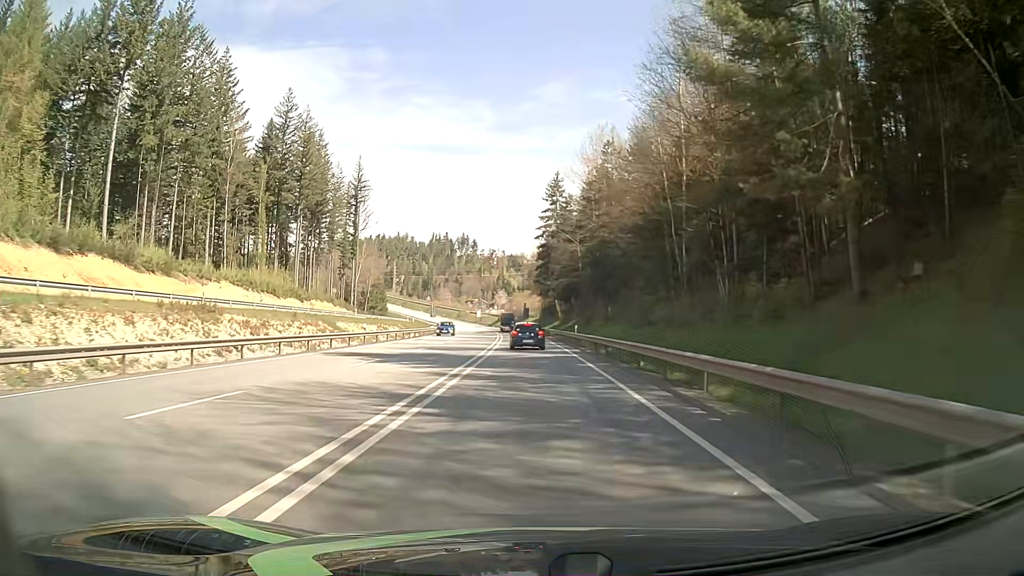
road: primary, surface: asphalt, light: Day
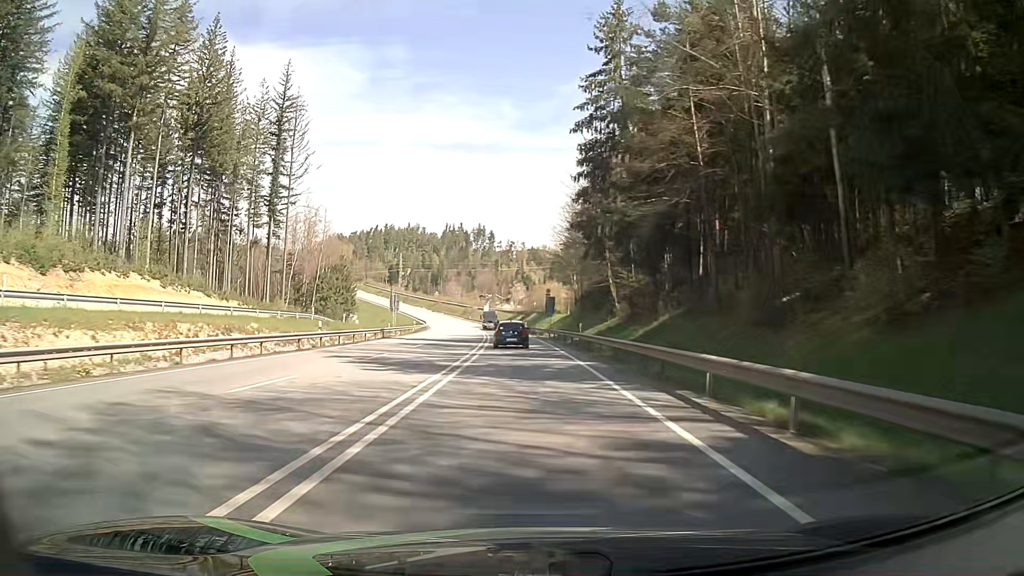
(-0.6, +56.7) m; -1°
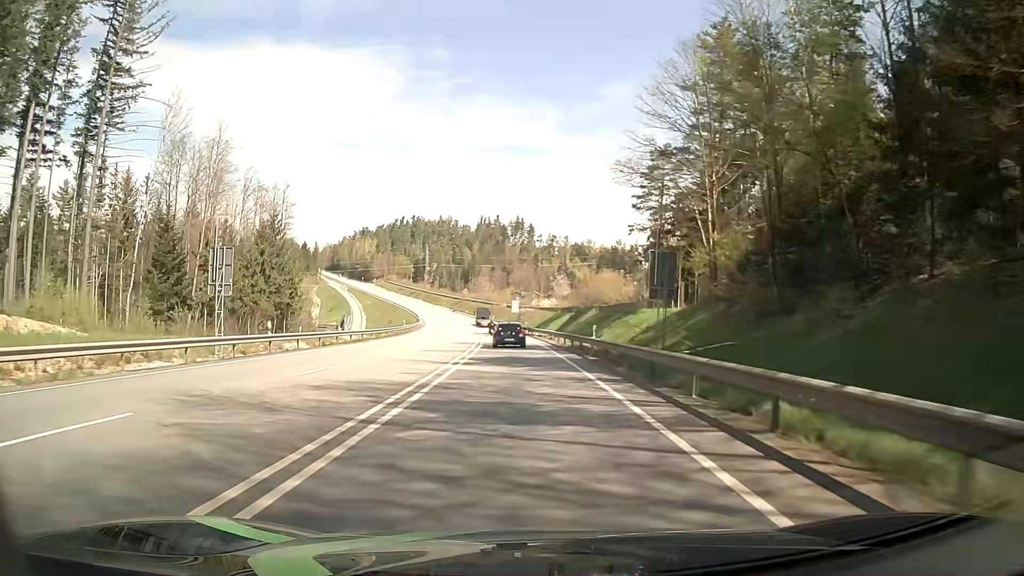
(-1.9, +56.0) m; -4°
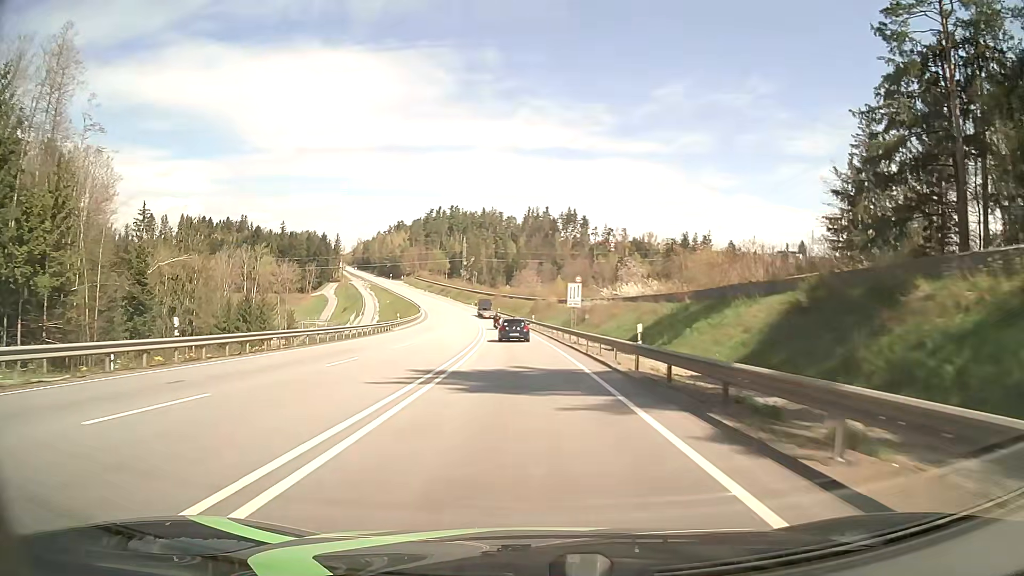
(-2.2, +58.0) m; -4°
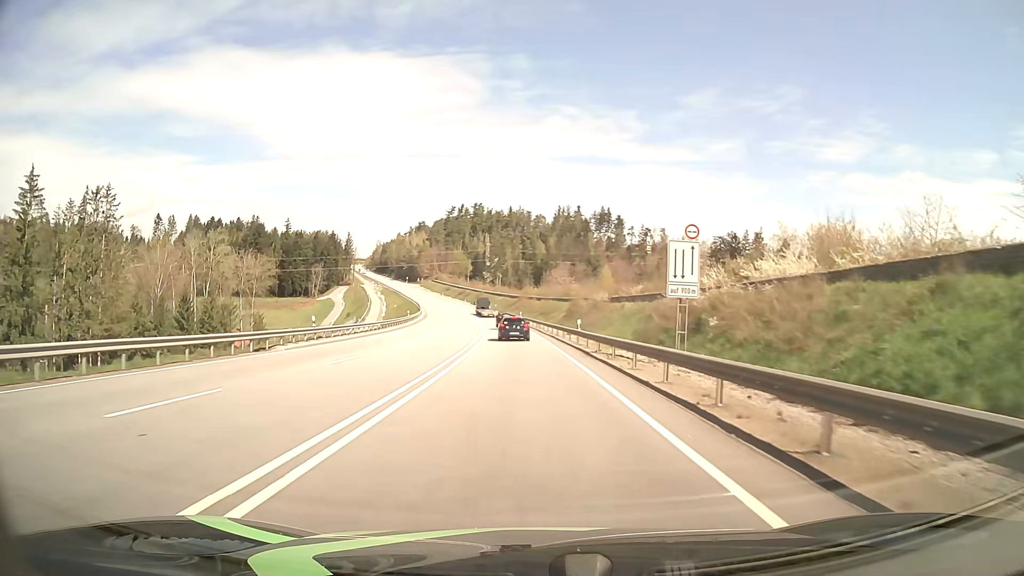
(-0.9, +35.8) m; -3°
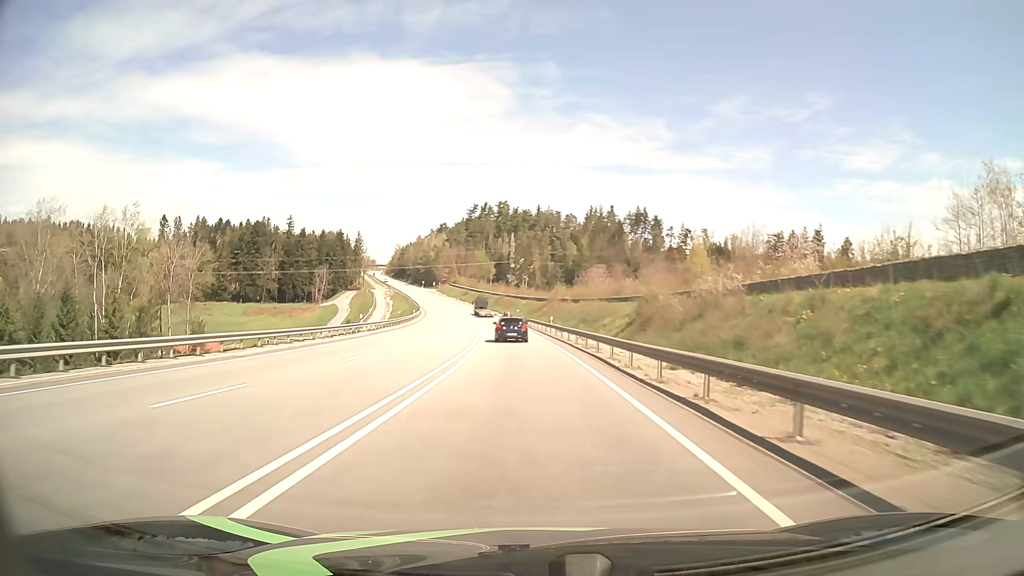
(-0.8, +35.0) m; -3°
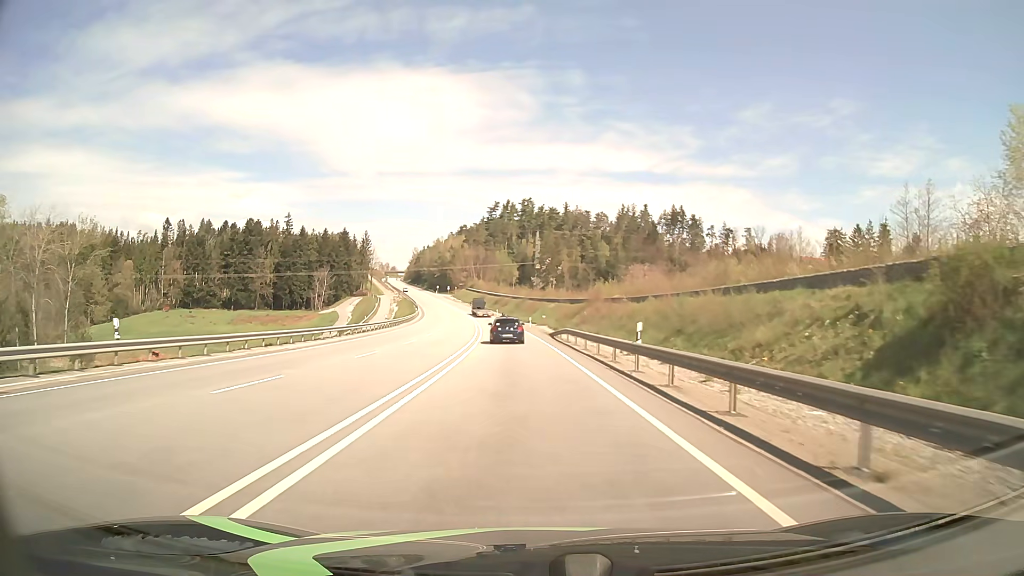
(-0.6, +33.6) m; -2°
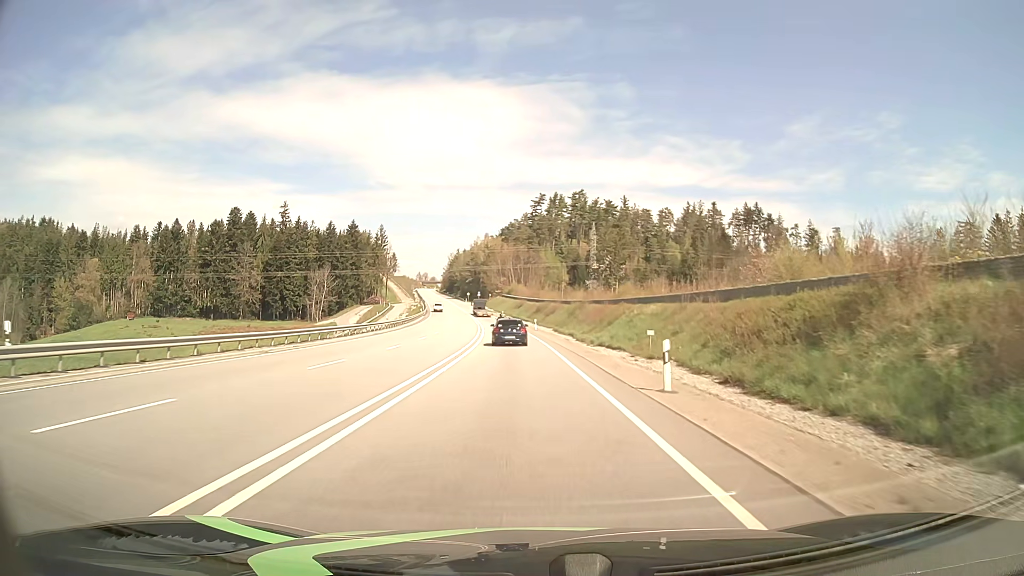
(-1.9, +53.6) m; -4°
(0, +10) (0, +20) (-1, +30) (-1, +40) (-2, +50) (-2, +60) (-3, +70) (-4, +80) (-5, +90) (-6, +100) m
